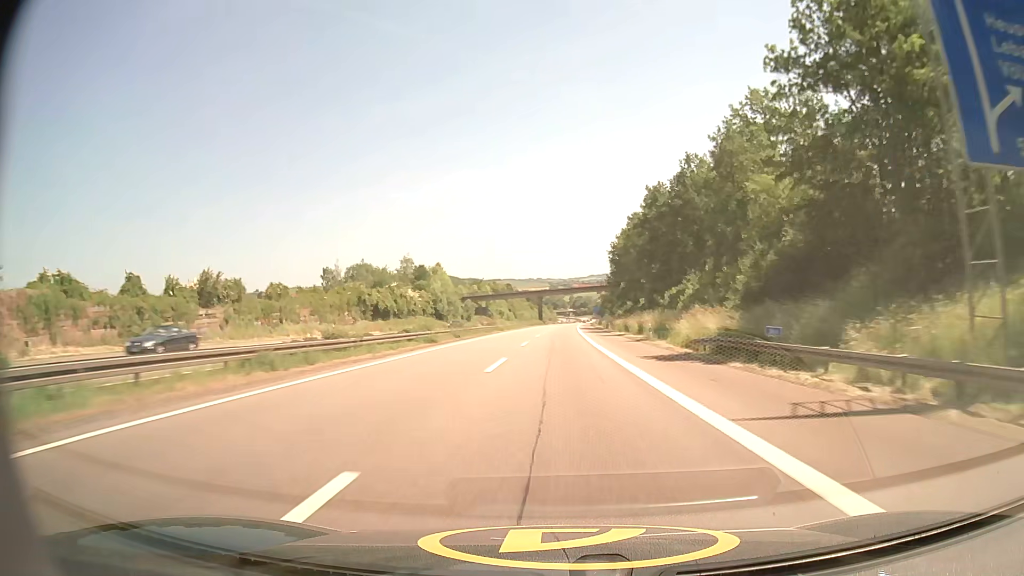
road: motorway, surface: asphalt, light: Day
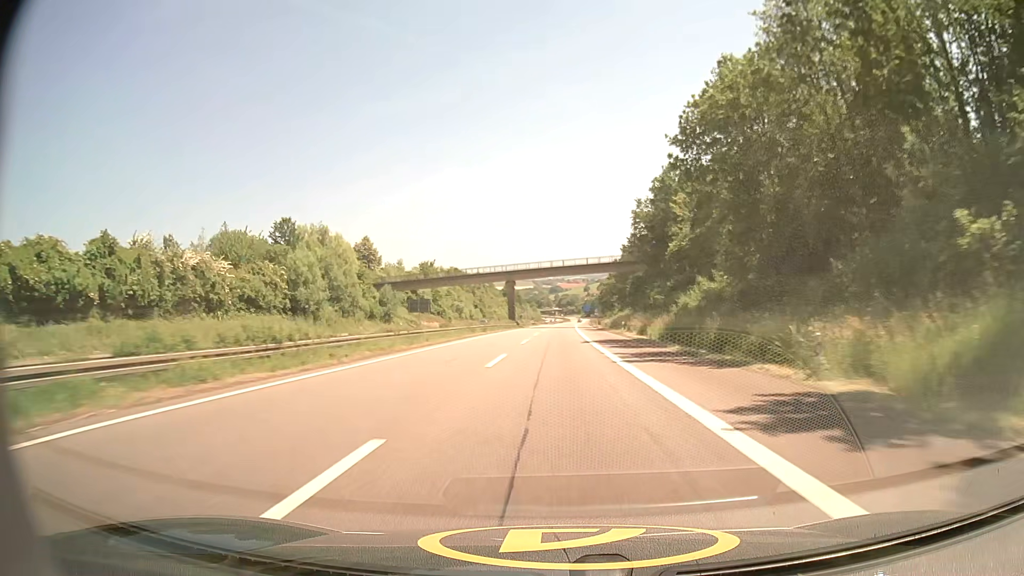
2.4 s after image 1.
(+1.0, +69.7) m; +1°
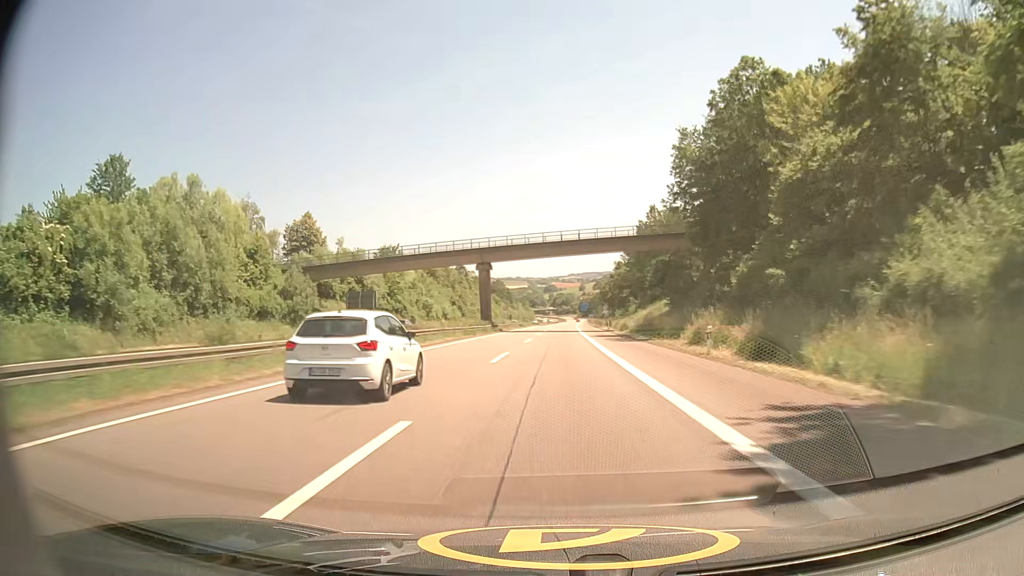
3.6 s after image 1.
(+0.4, +34.1) m; +1°
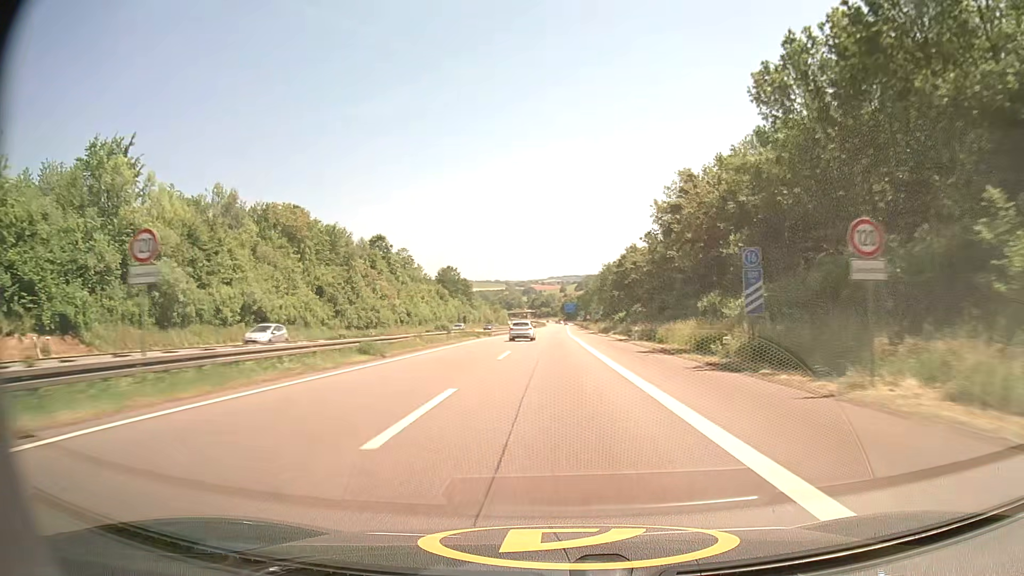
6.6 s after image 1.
(+0.8, +84.4) m; +1°
(0, +10) (0, +20) (0, +30) (0, +40) (0, +50) (0, +60) (+1, +70) (+1, +80) (+1, +90) (+1, +100) m
